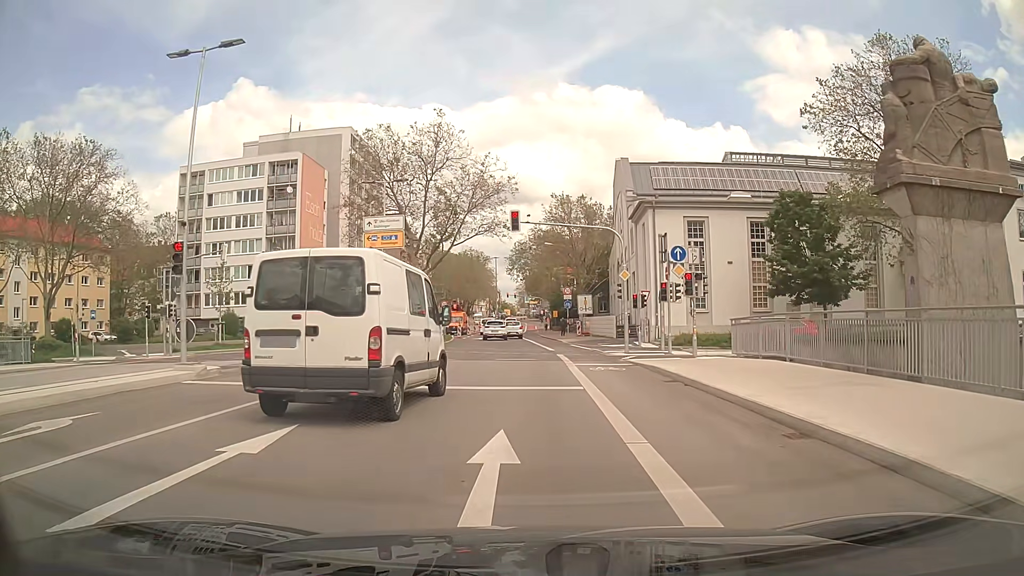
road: secondary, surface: asphalt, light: Day
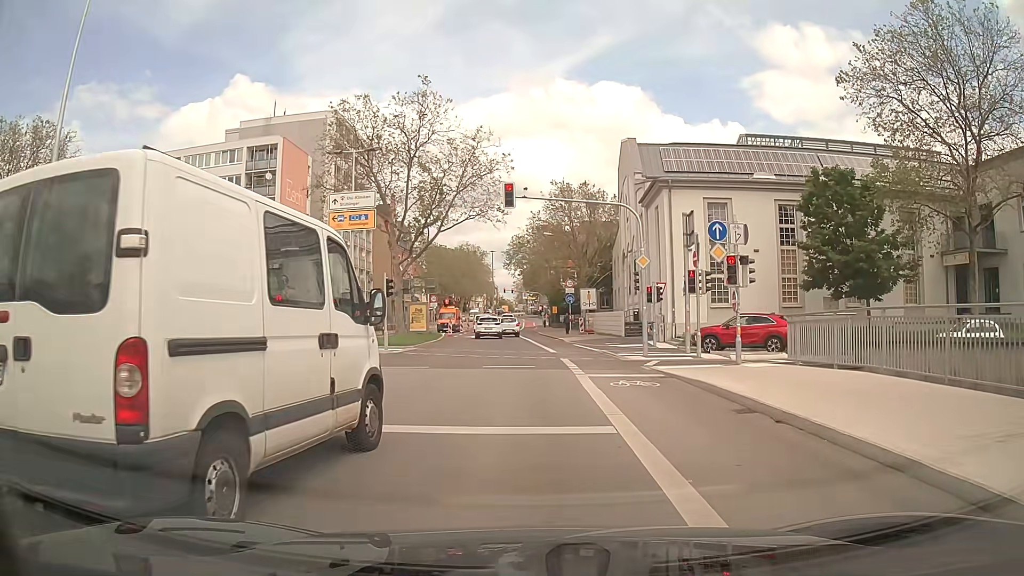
(0.0, +5.4) m; -1°
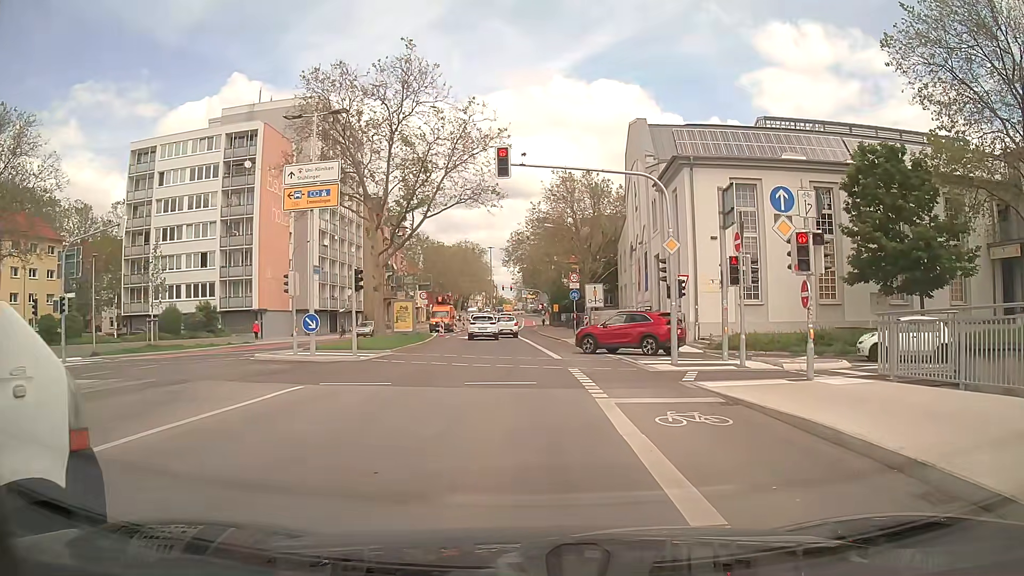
(+0.1, +4.9) m; 0°
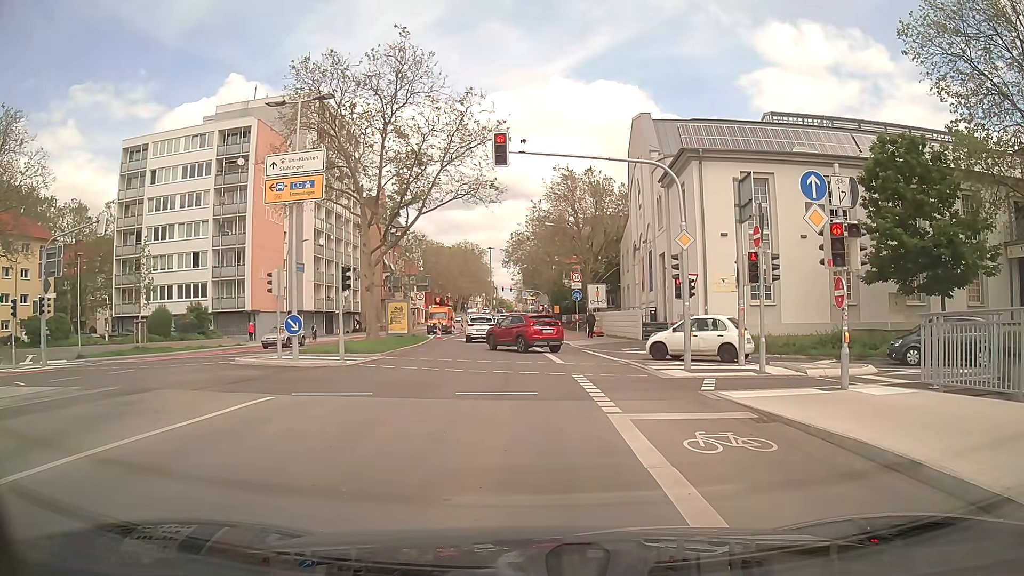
(0.0, +1.6) m; 0°
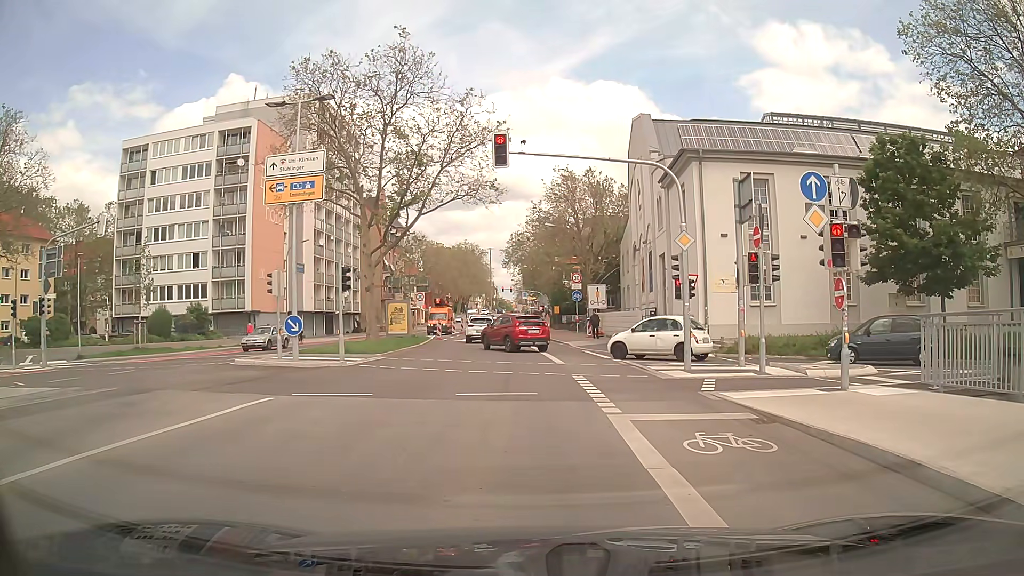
(0.0, 0.0) m; 0°
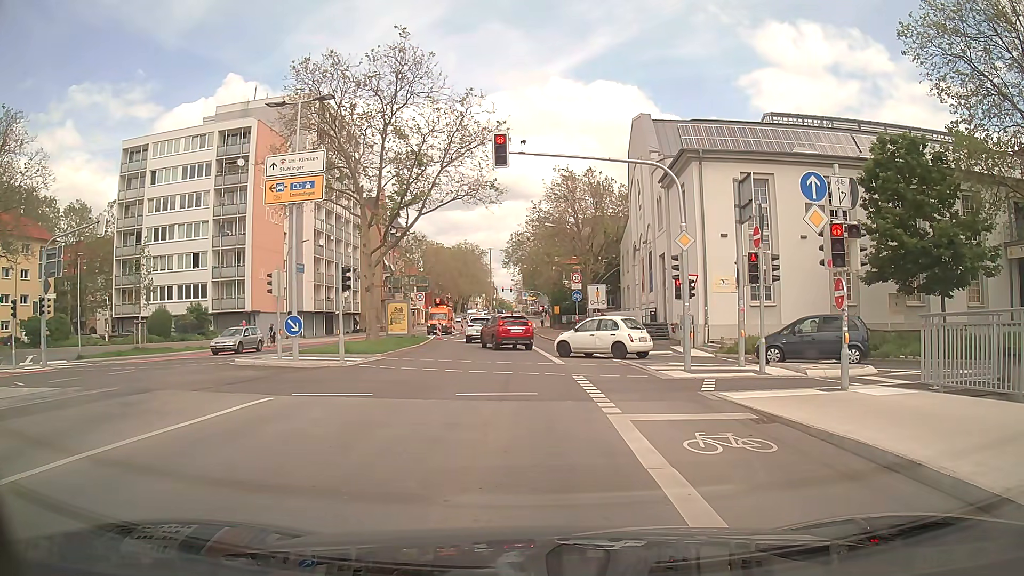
(0.0, 0.0) m; 0°
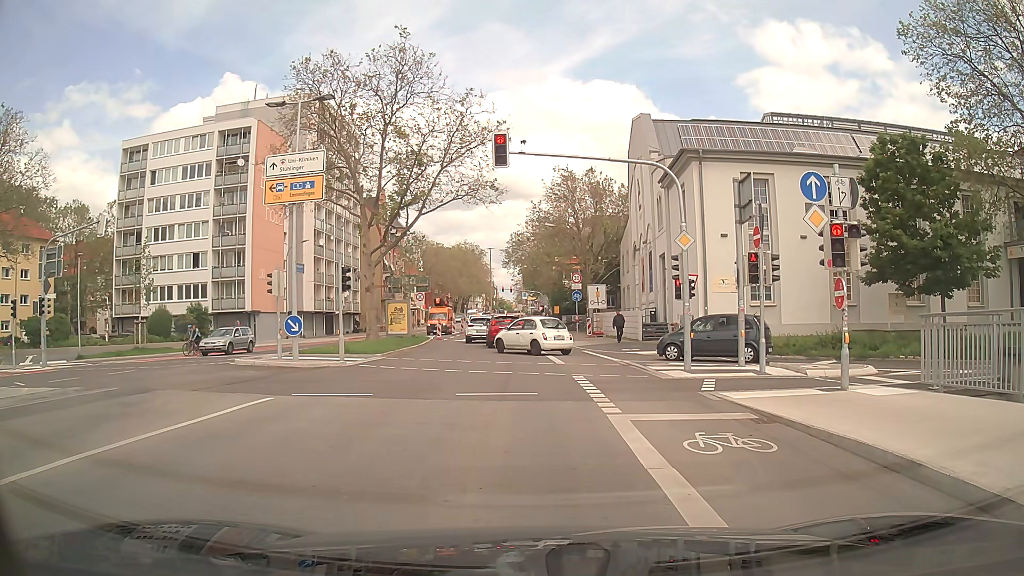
(0.0, 0.0) m; 0°
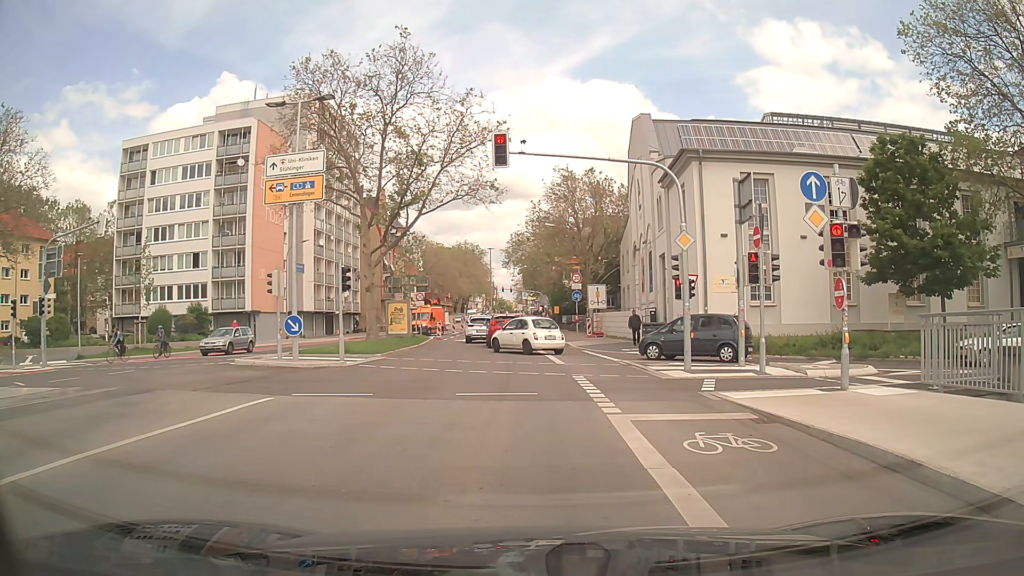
(0.0, 0.0) m; 0°
